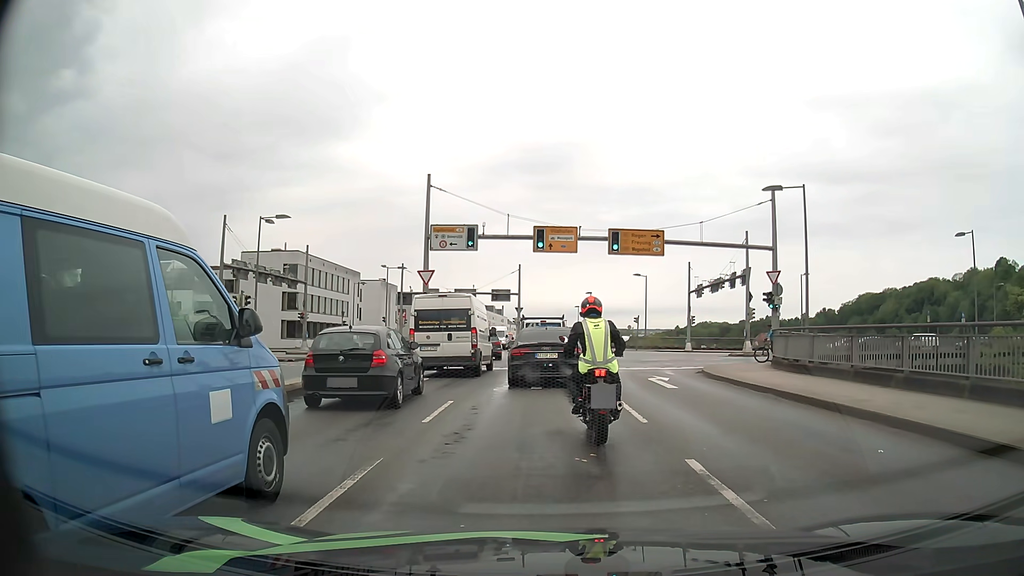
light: Day
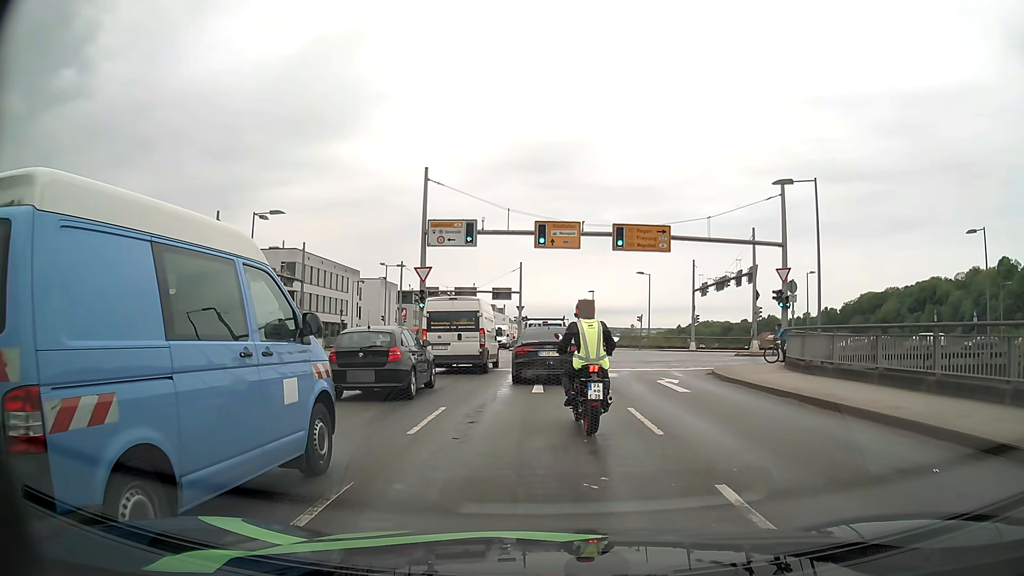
(0.0, +1.3) m; 0°
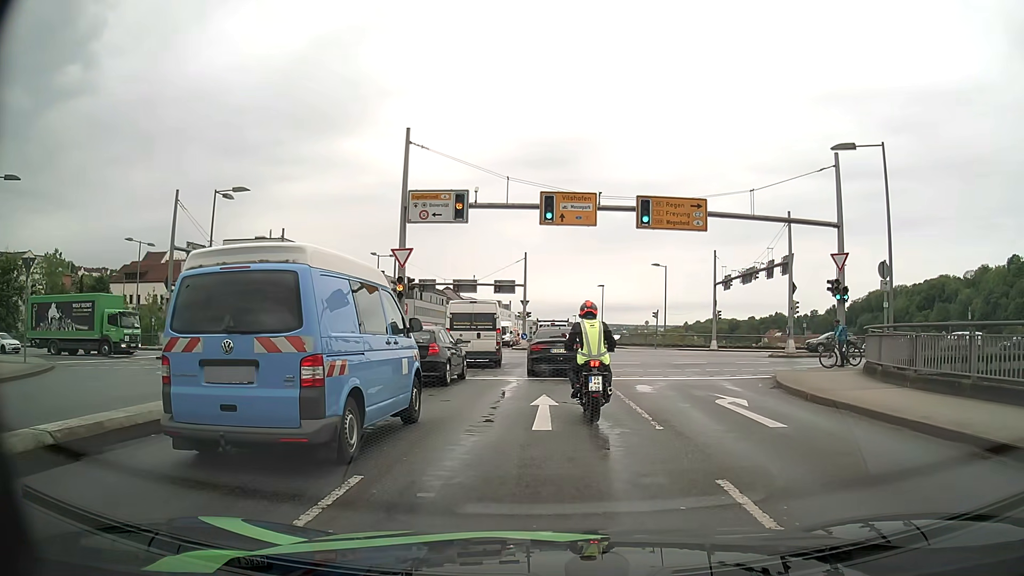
(-0.1, +6.0) m; -1°
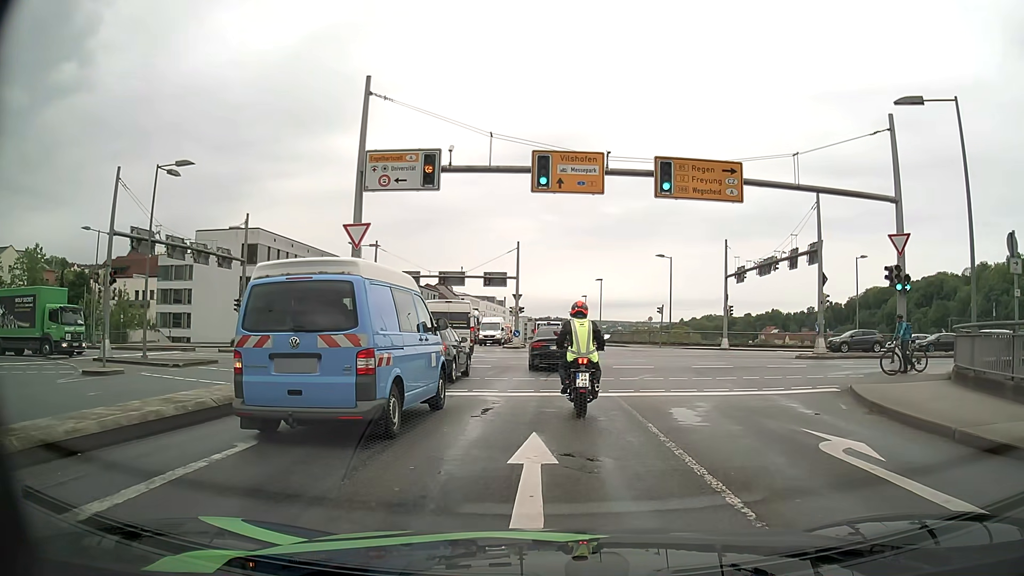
(0.0, +5.4) m; 0°
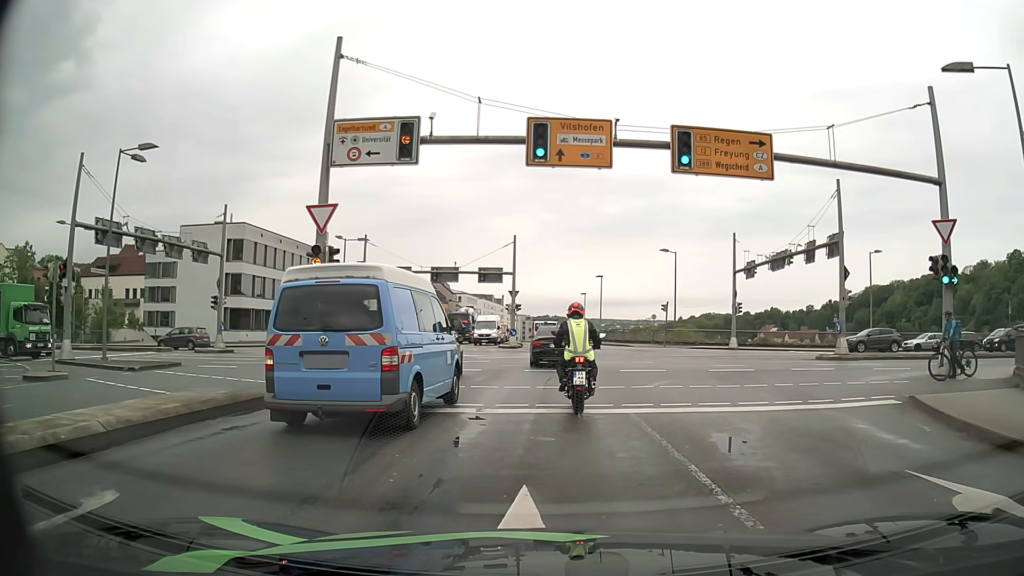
(0.0, +3.0) m; 0°
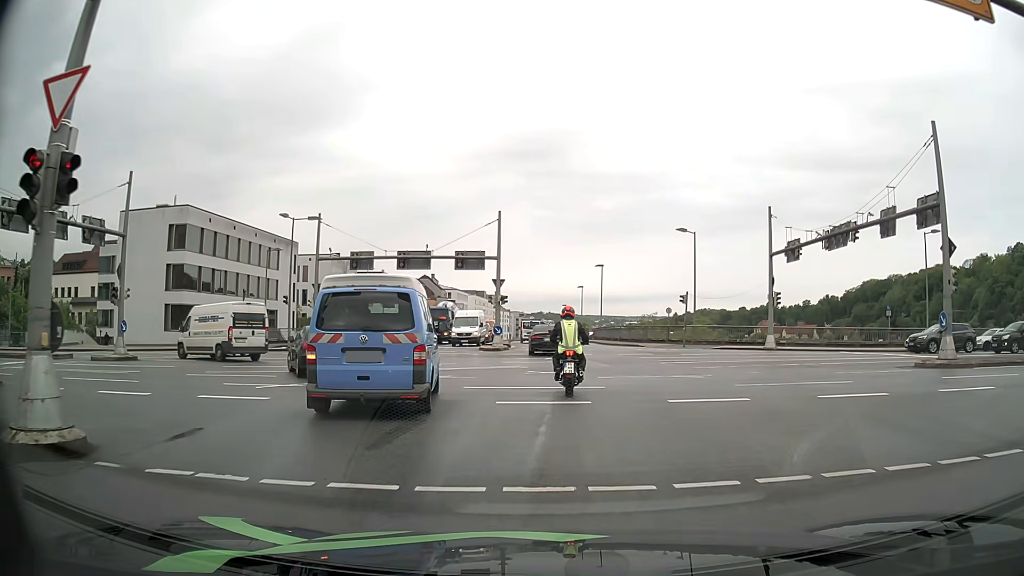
(0.0, +10.0) m; 0°
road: residential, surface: asphalt
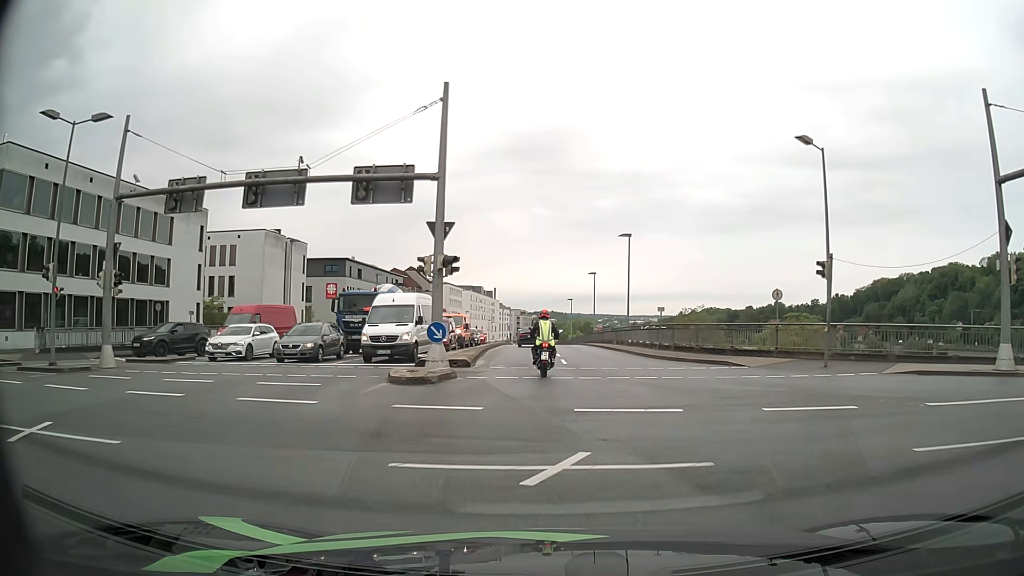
(+0.2, +23.4) m; -1°
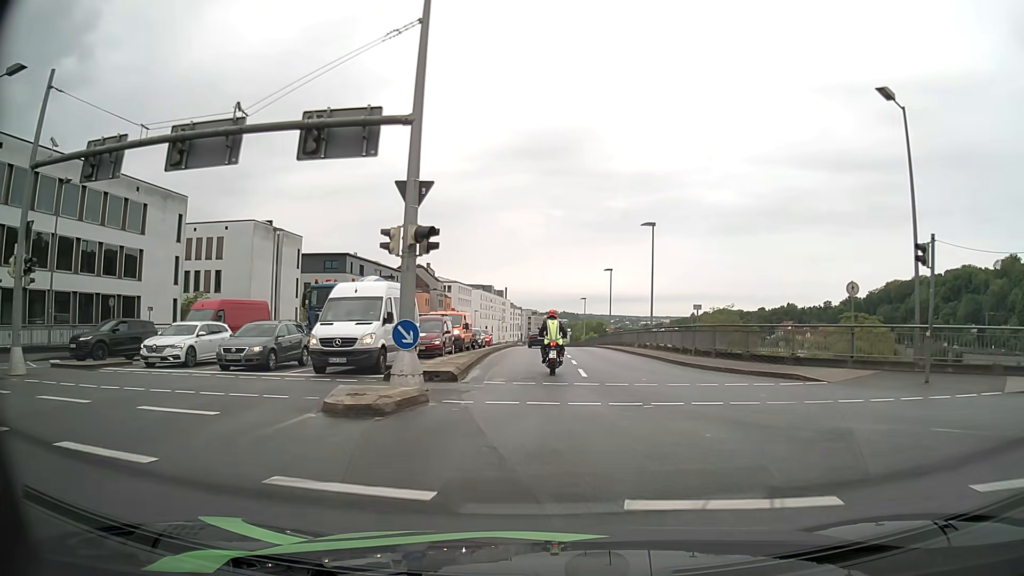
(0.0, +5.7) m; -1°
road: primary
(0, +10) (0, +20) (0, +30) (0, +40) (0, +50) (-1, +60) (-1, +70) (-1, +80) (-1, +90) (-1, +100) m
